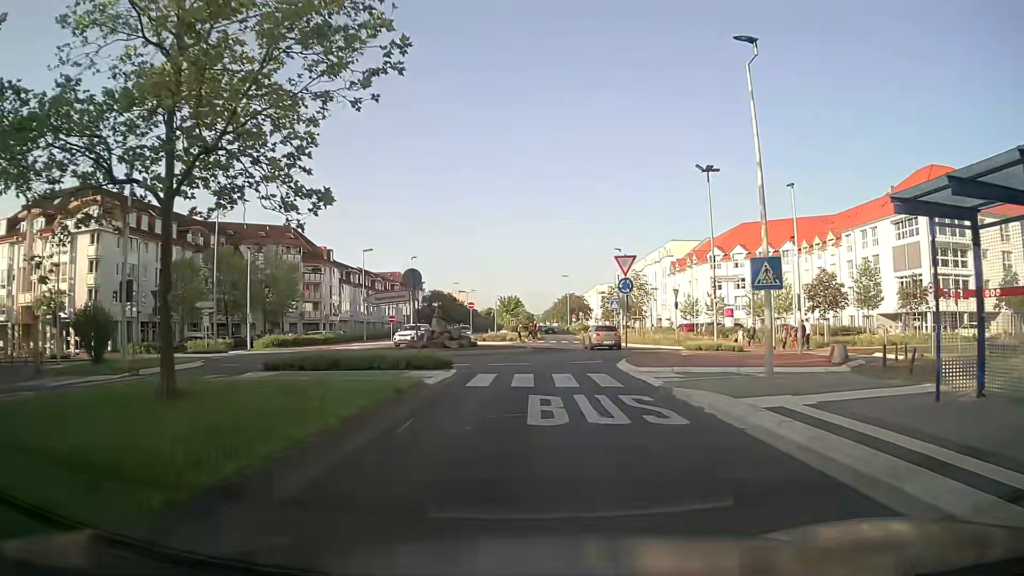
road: secondary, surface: asphalt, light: Day
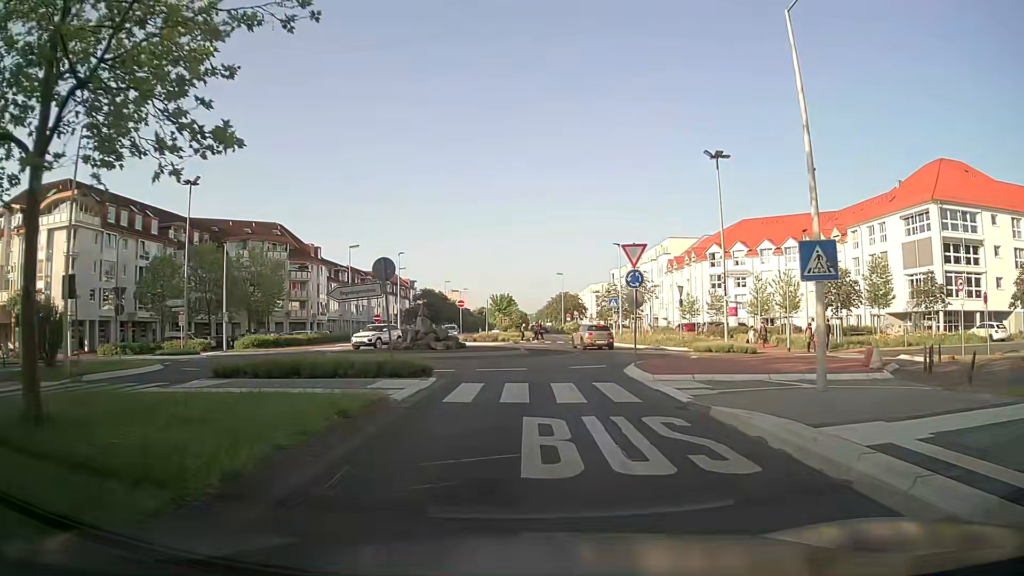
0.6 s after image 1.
(0.0, +3.1) m; 0°
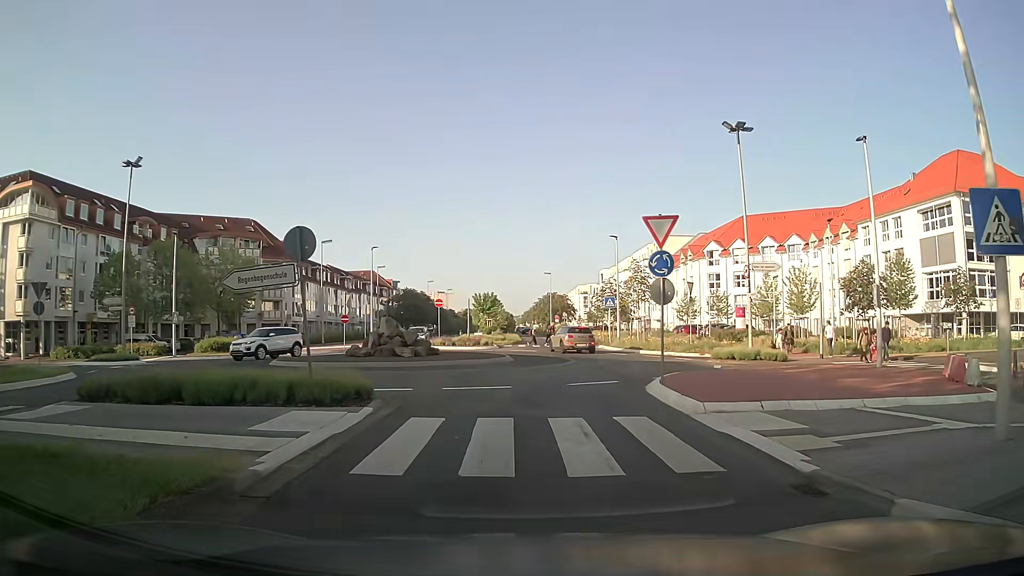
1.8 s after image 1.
(+0.1, +5.7) m; +1°
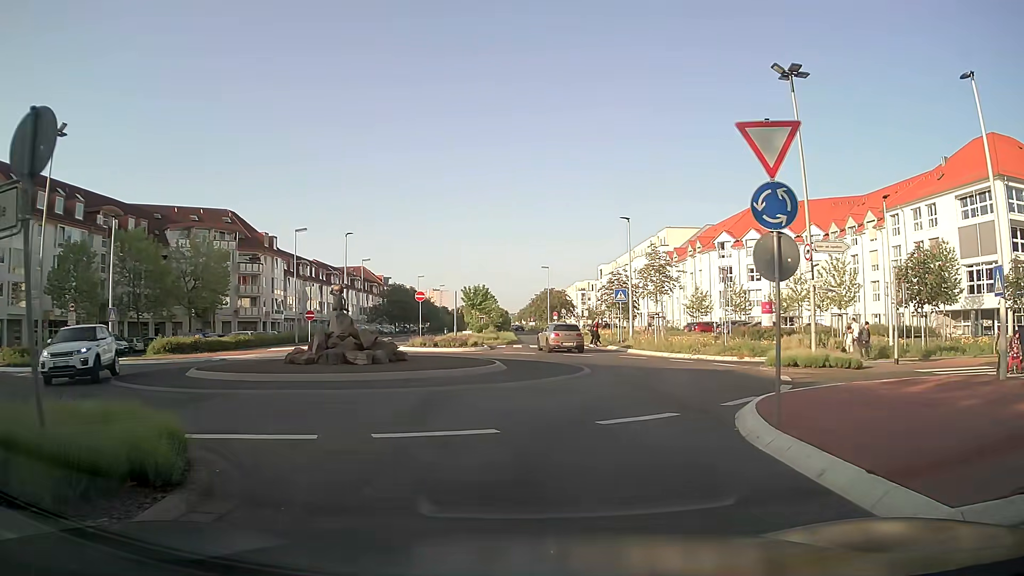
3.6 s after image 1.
(+0.1, +6.8) m; +1°
